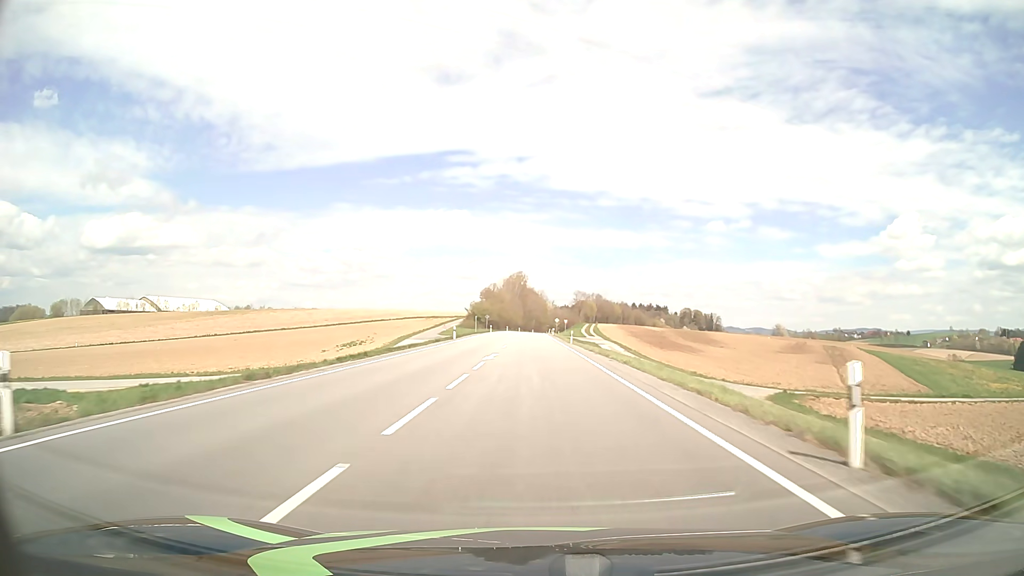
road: primary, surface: asphalt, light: Day
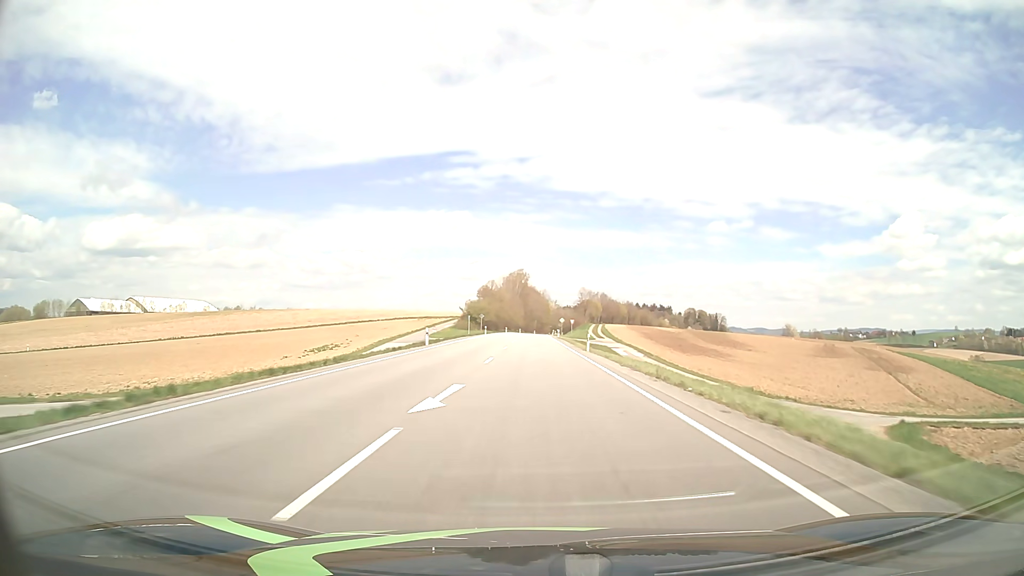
(0.0, +15.8) m; 0°
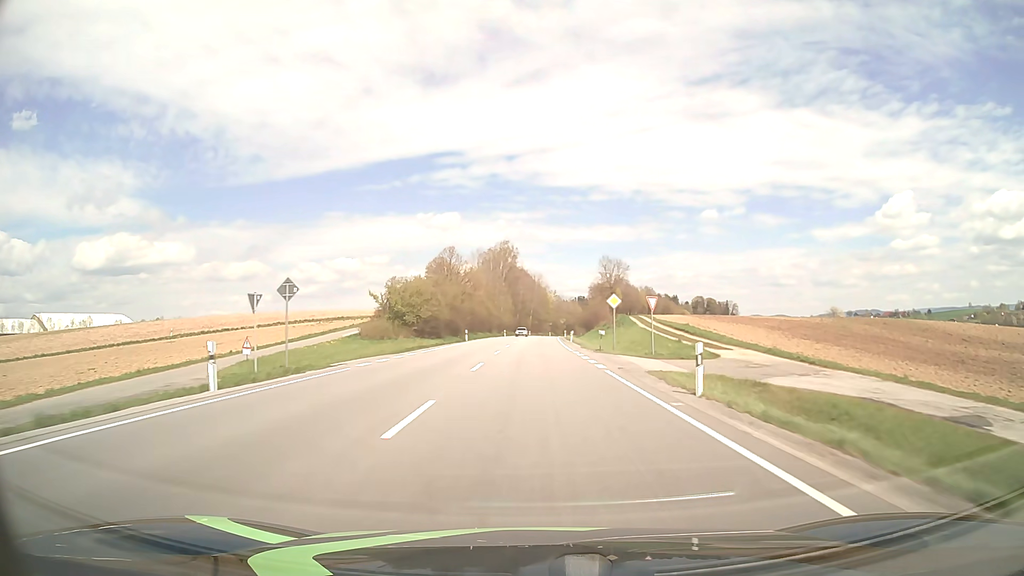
(+0.1, +79.3) m; +1°
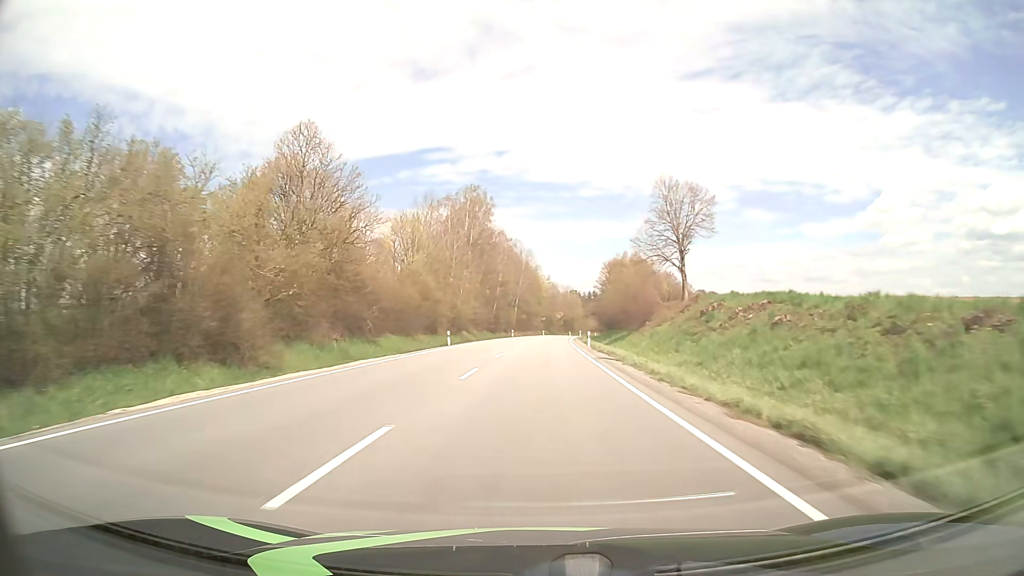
(+0.4, +63.5) m; +1°
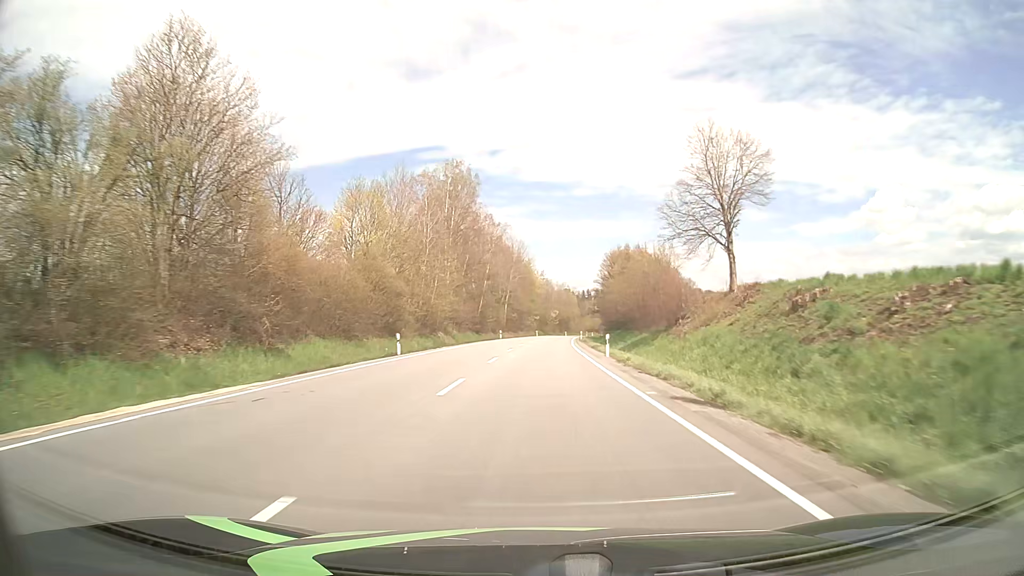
(+0.1, +15.9) m; +1°
